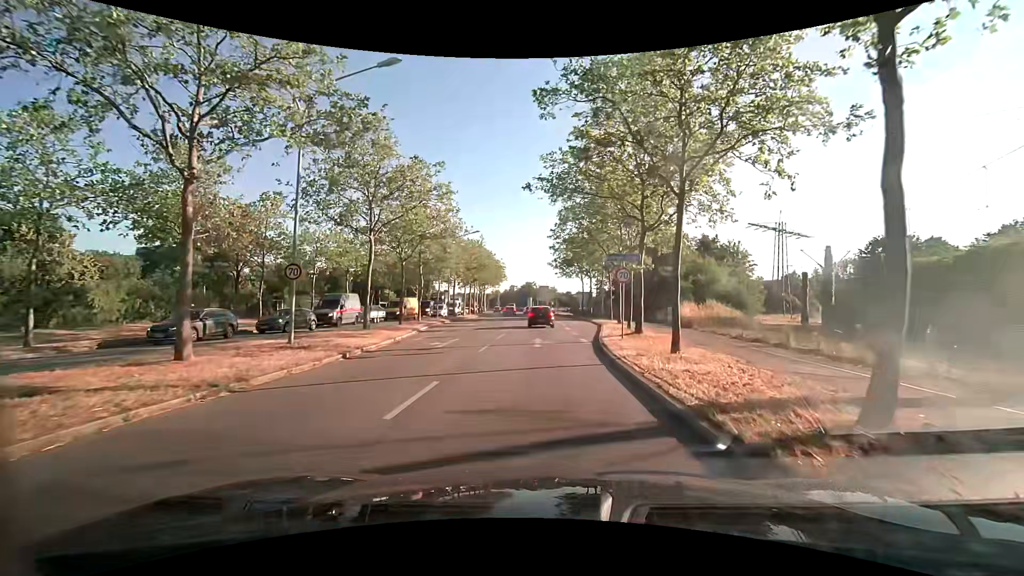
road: primary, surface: asphalt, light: Day
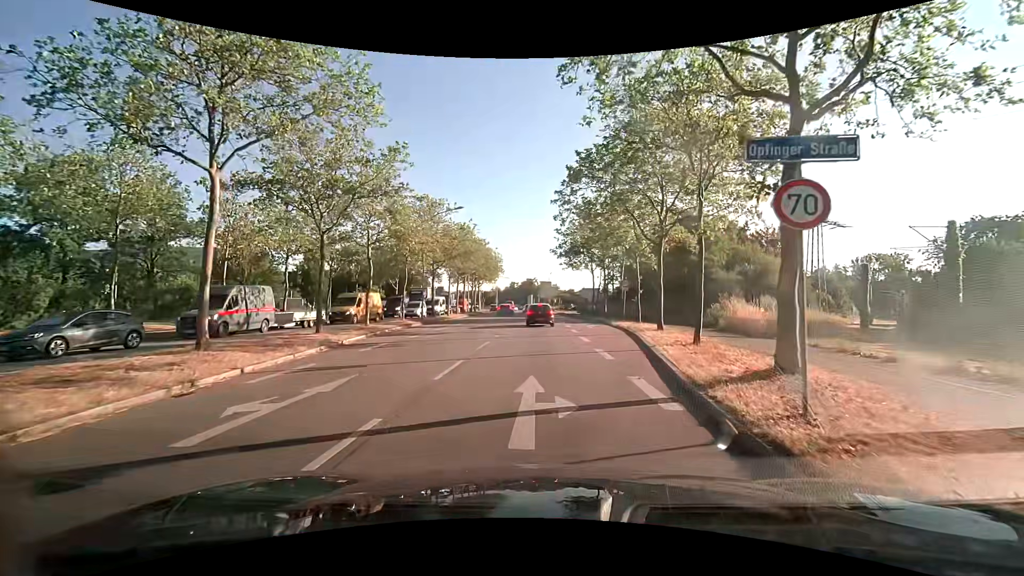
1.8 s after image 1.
(0.0, +12.3) m; +1°
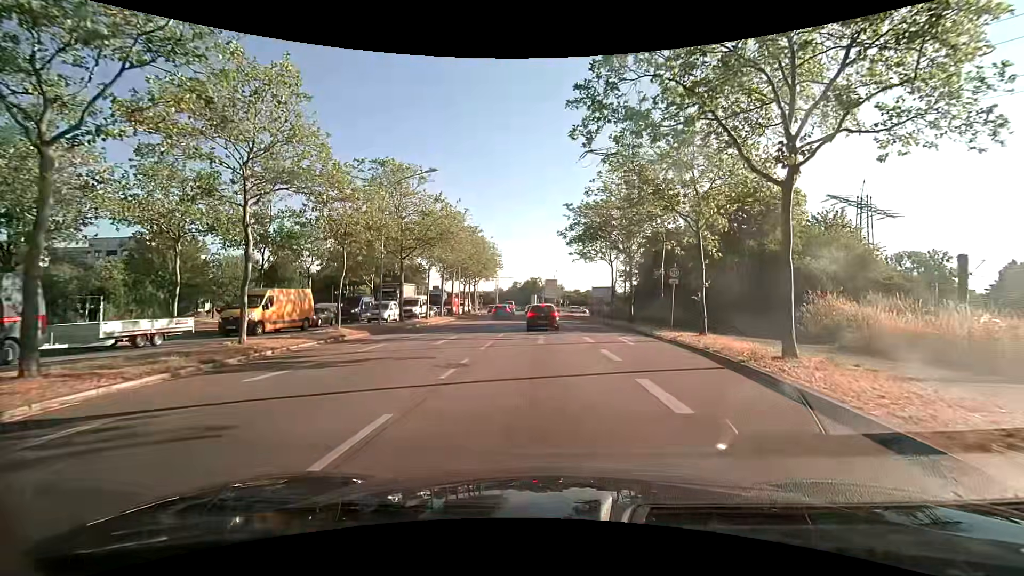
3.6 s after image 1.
(-0.3, +12.1) m; -1°
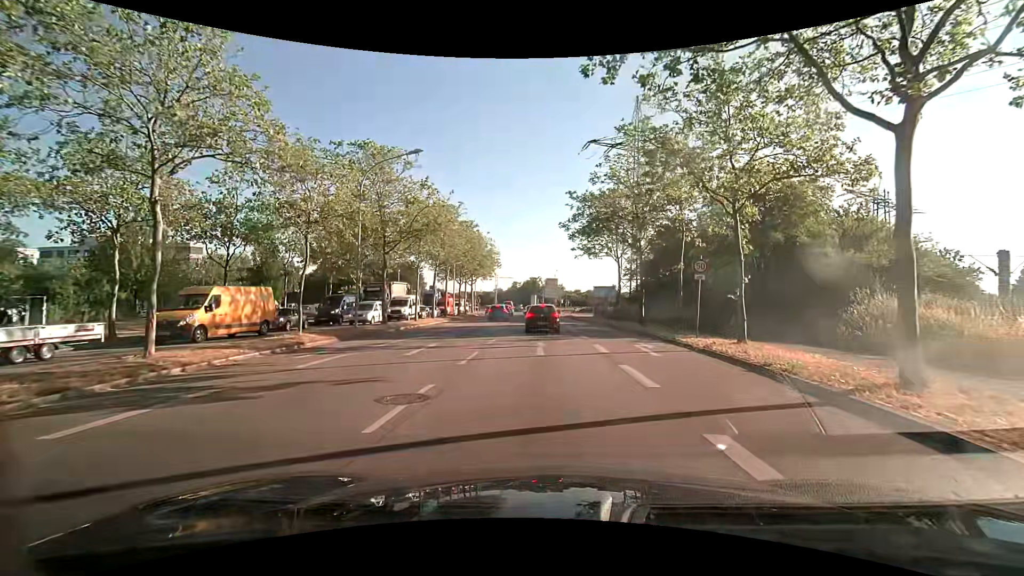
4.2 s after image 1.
(0.0, +3.9) m; +1°
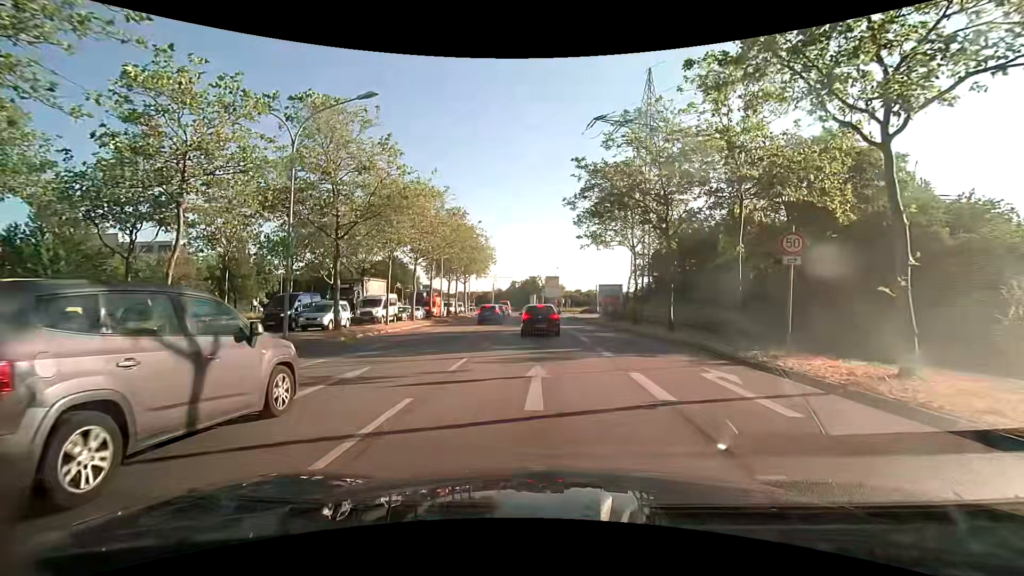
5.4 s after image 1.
(-0.1, +7.2) m; 0°
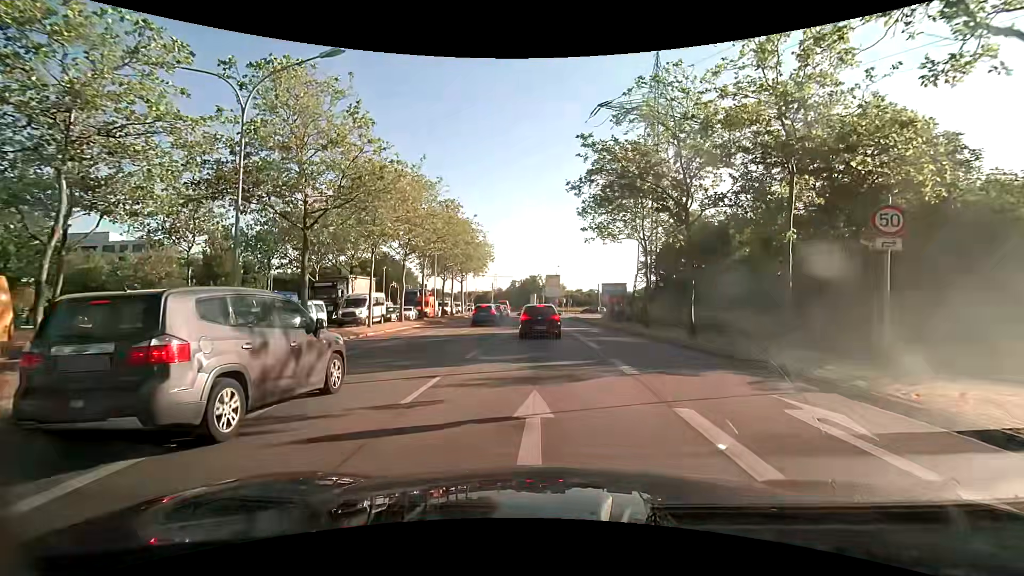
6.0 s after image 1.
(0.0, +3.4) m; 0°
